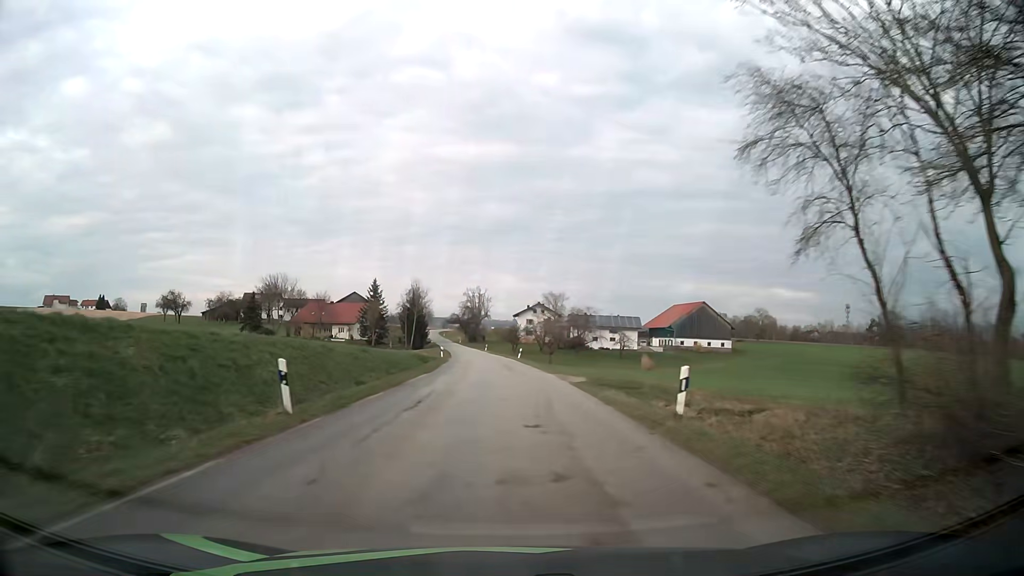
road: tertiary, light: Day
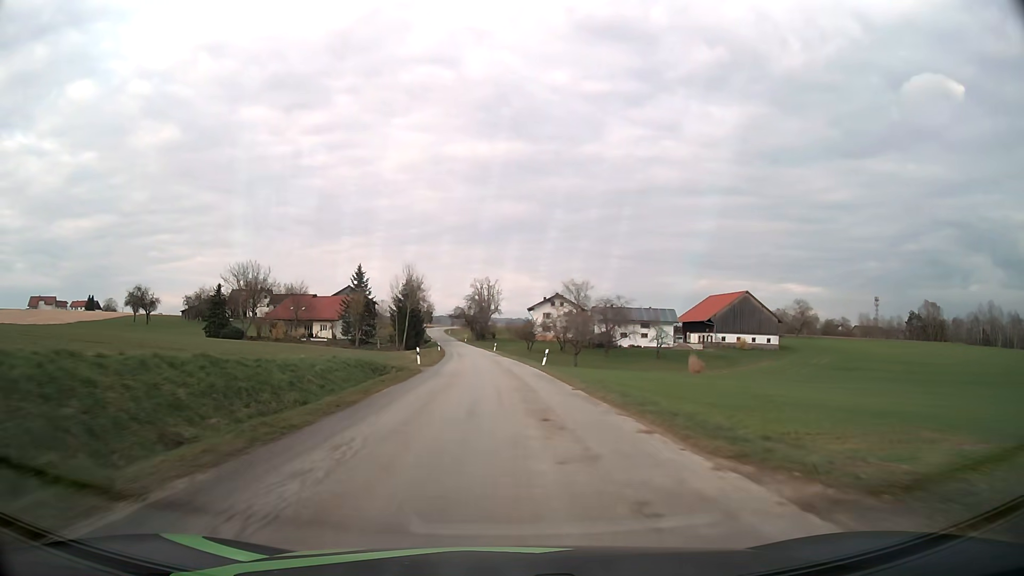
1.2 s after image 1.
(-0.1, +23.8) m; -1°
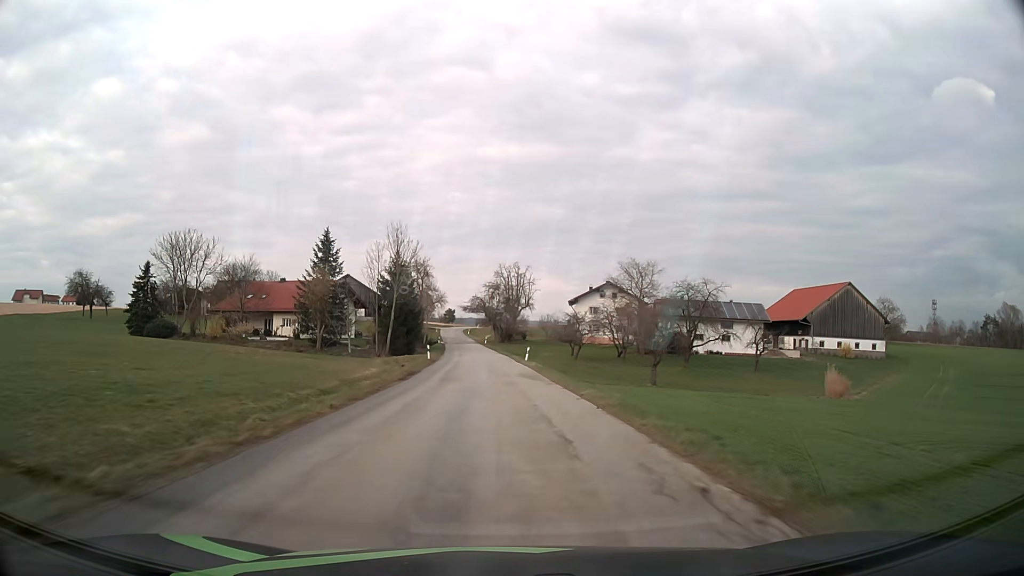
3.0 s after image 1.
(-0.8, +35.8) m; -3°
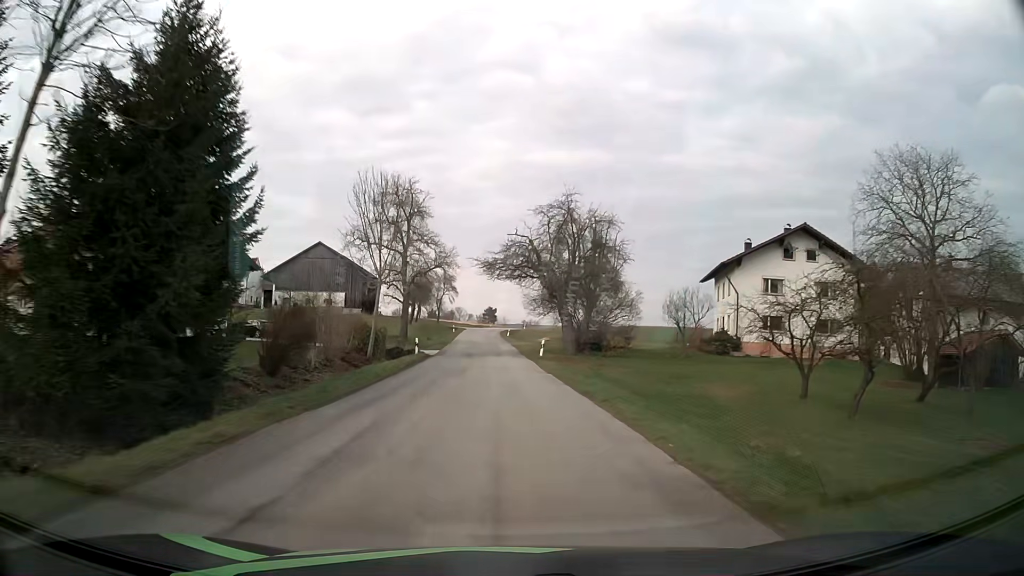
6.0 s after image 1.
(-2.1, +60.0) m; -4°
(0, +10) (0, +20) (0, +30) (-1, +40) (-1, +50) (-1, +60) (-2, +70) (-2, +80) (-2, +90) (-2, +100) m
